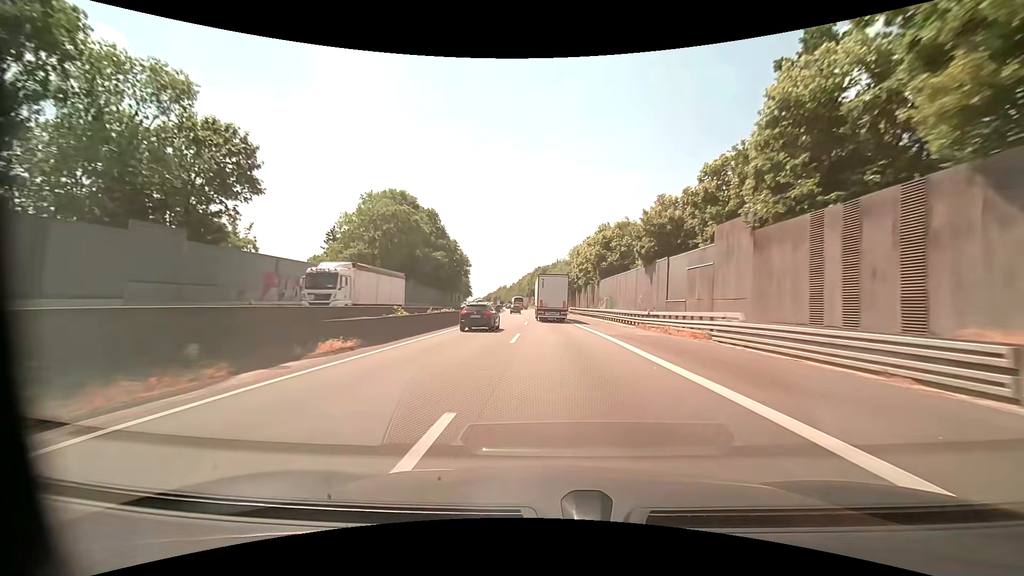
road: motorway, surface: asphalt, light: Day
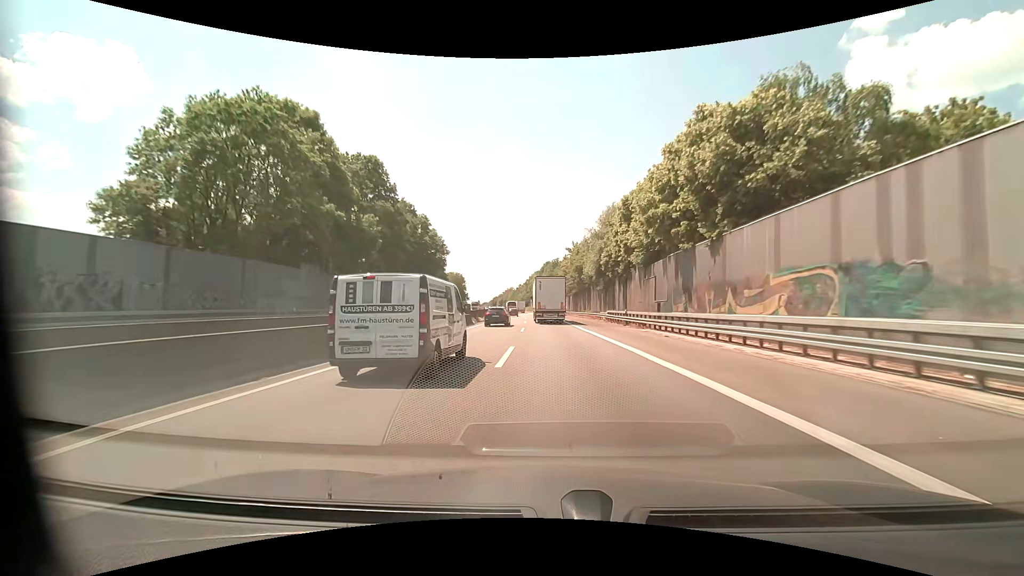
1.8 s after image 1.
(-0.5, +42.7) m; -1°
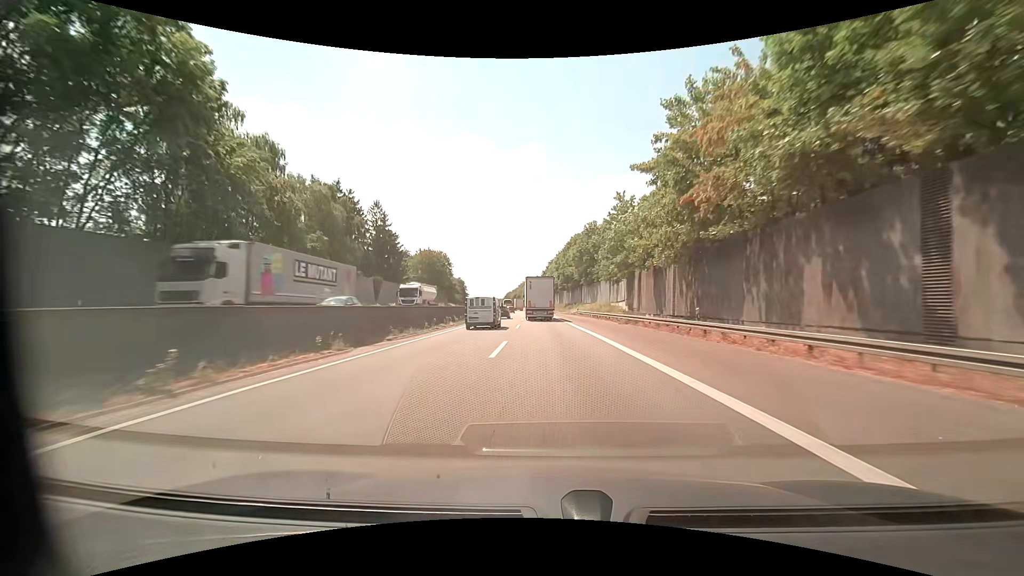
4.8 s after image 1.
(-1.3, +70.0) m; -2°
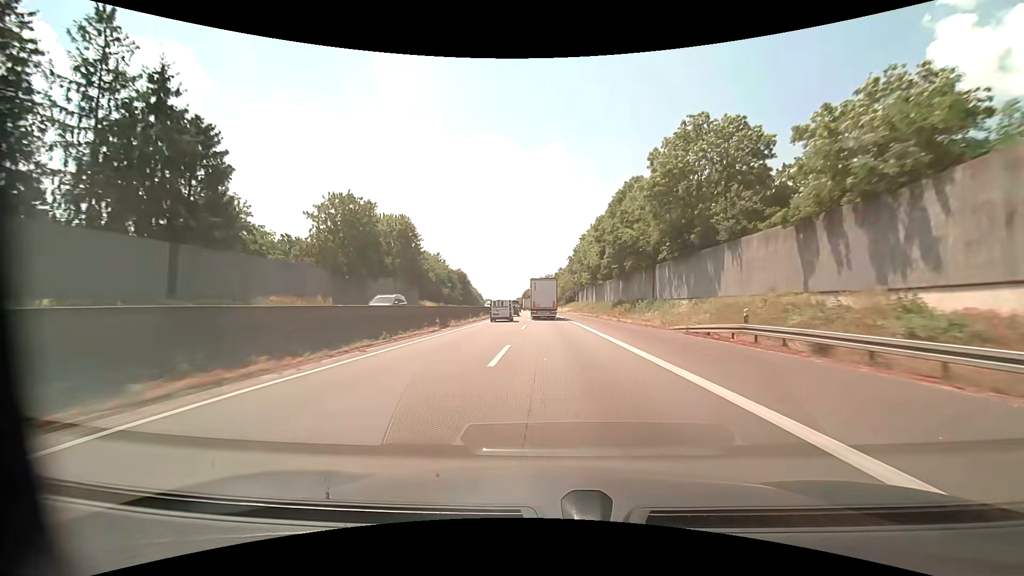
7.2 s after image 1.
(-1.1, +55.9) m; -2°
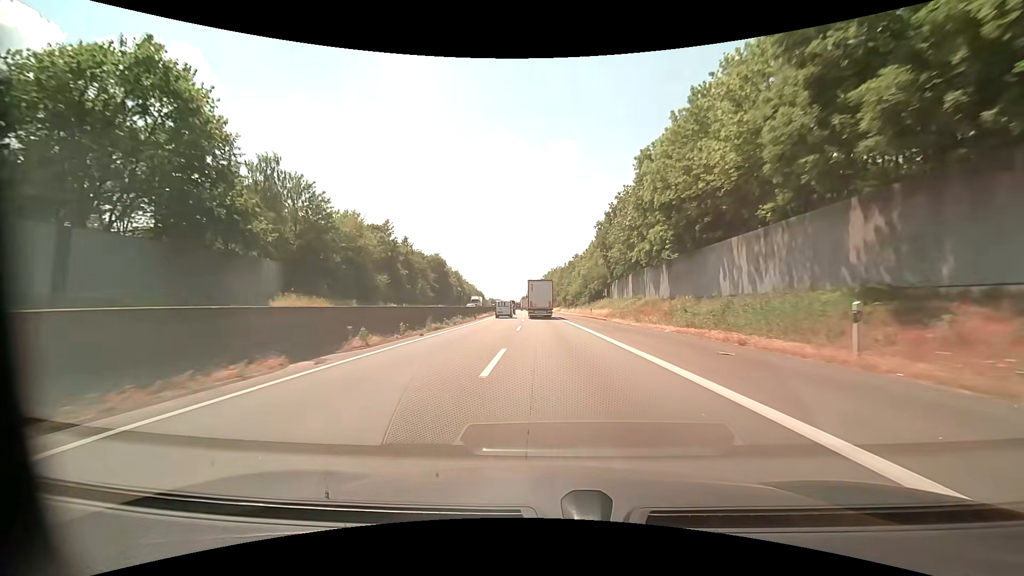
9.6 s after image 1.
(-1.0, +55.5) m; -1°
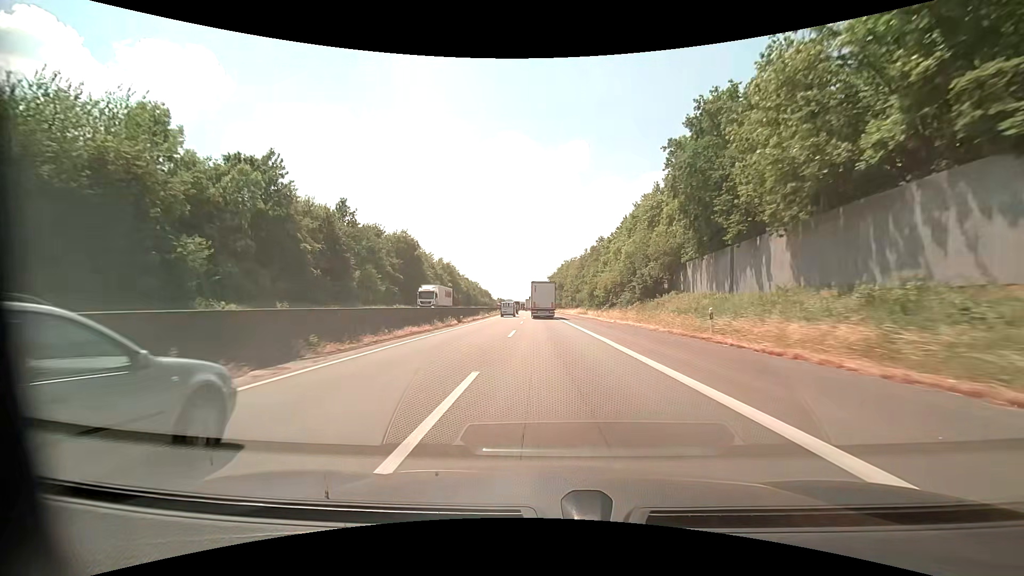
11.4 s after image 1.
(-0.4, +41.3) m; -1°
(0, +10) (0, +20) (0, +30) (0, +40) (0, +50) (-1, +60) (-1, +70) (-1, +80) (-2, +90) (-2, +100) m
